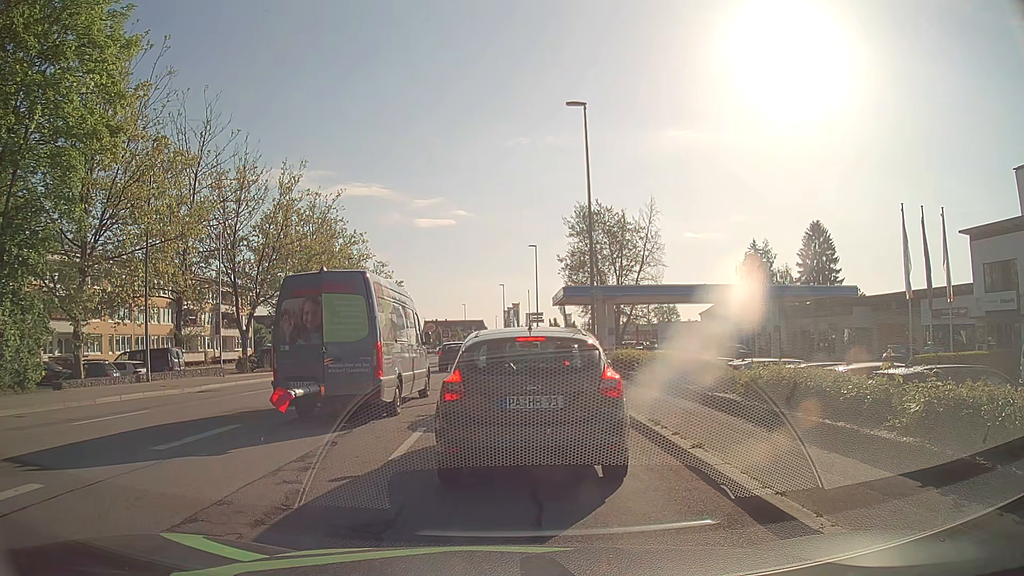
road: tertiary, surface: asphalt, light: Day
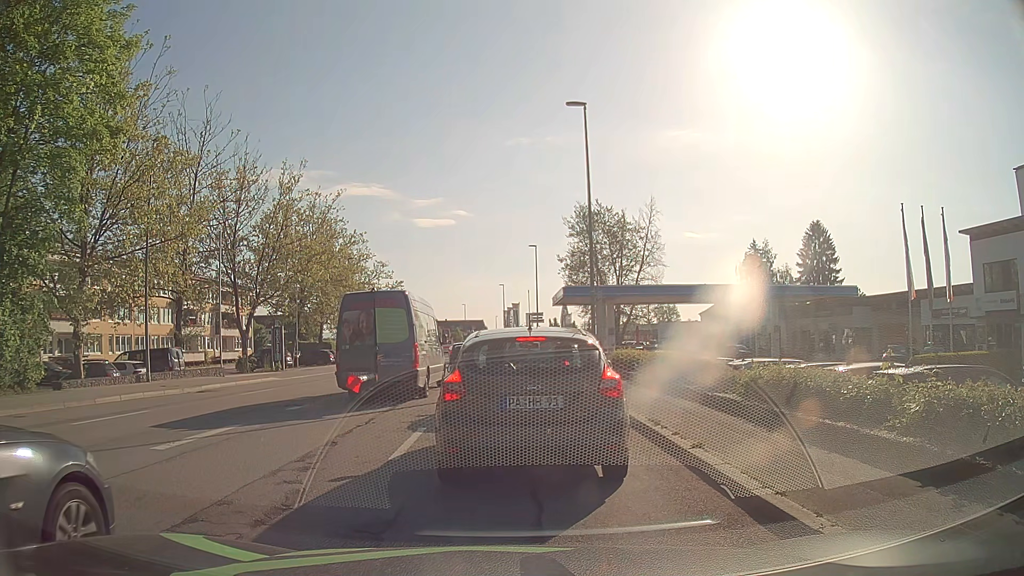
(0.0, 0.0) m; 0°
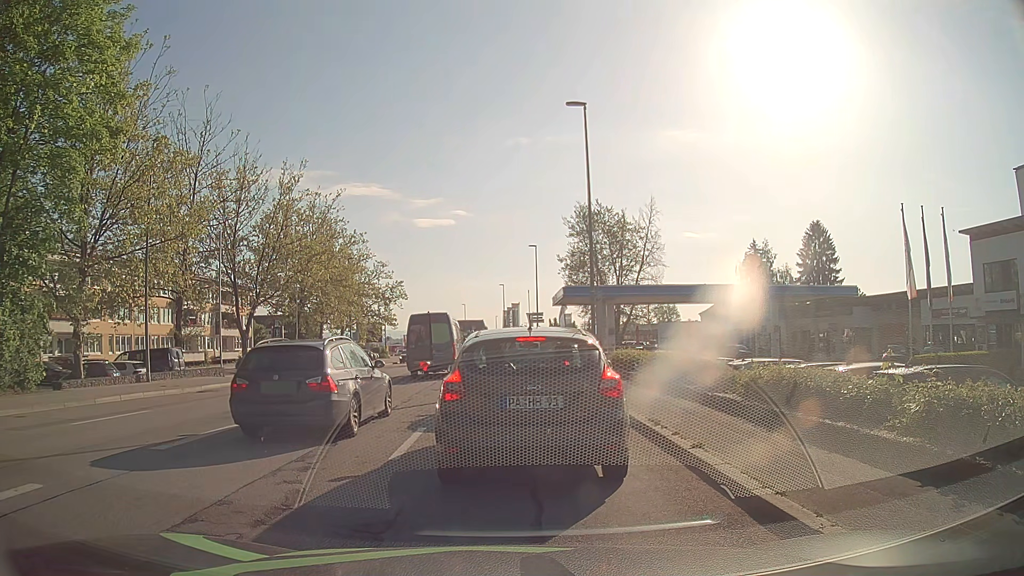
(0.0, 0.0) m; 0°
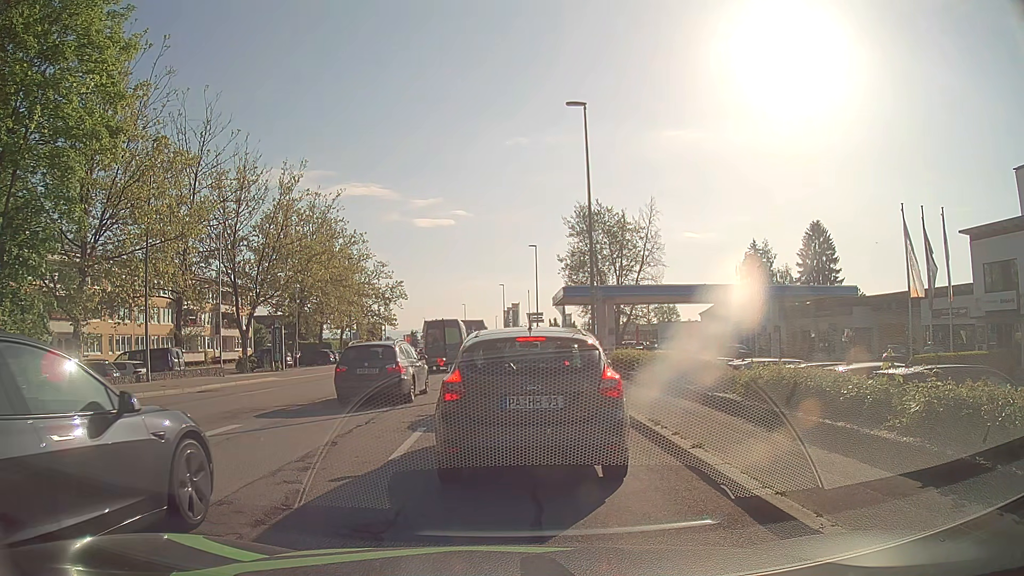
(0.0, 0.0) m; 0°
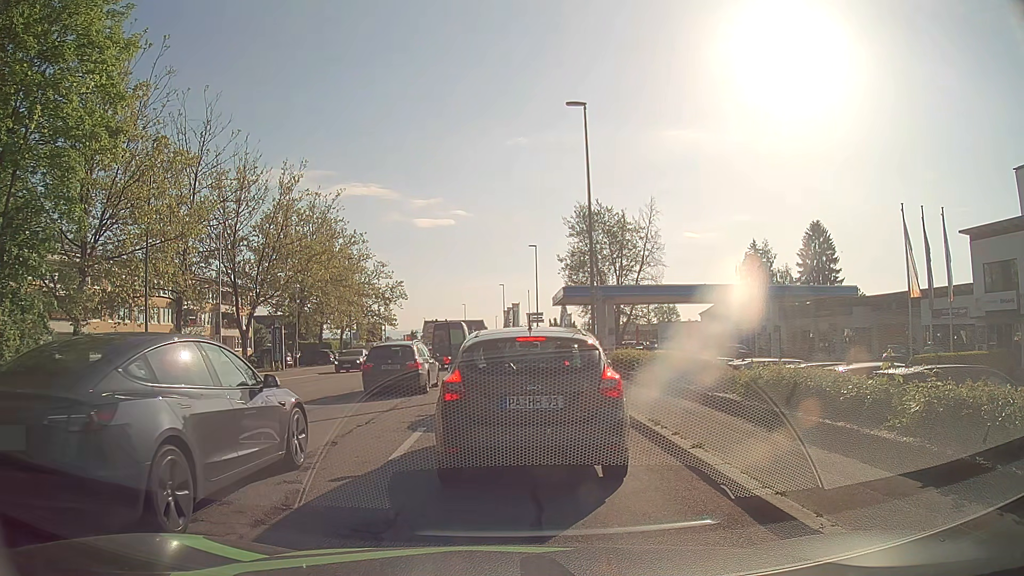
(0.0, 0.0) m; 0°
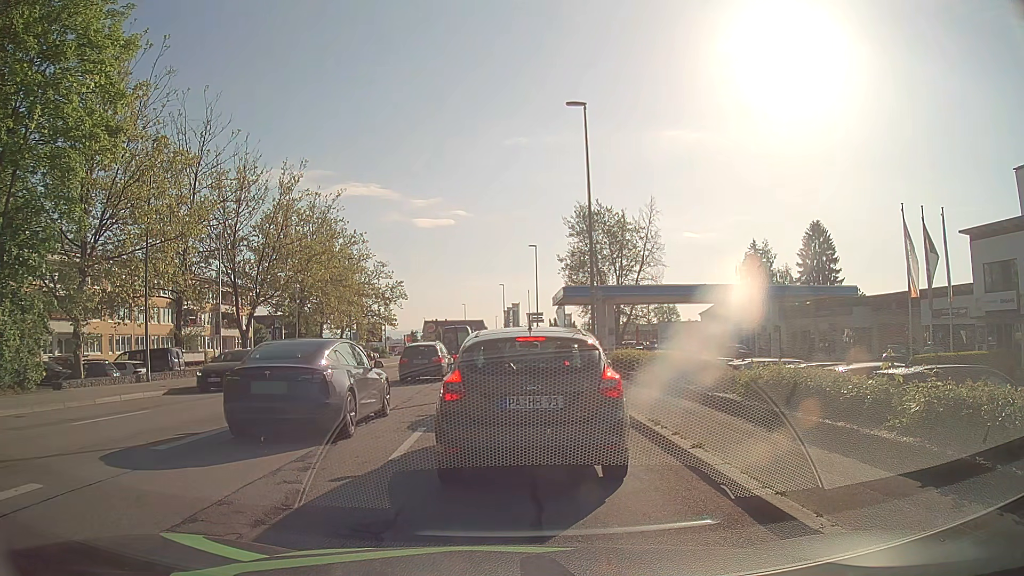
(0.0, 0.0) m; 0°
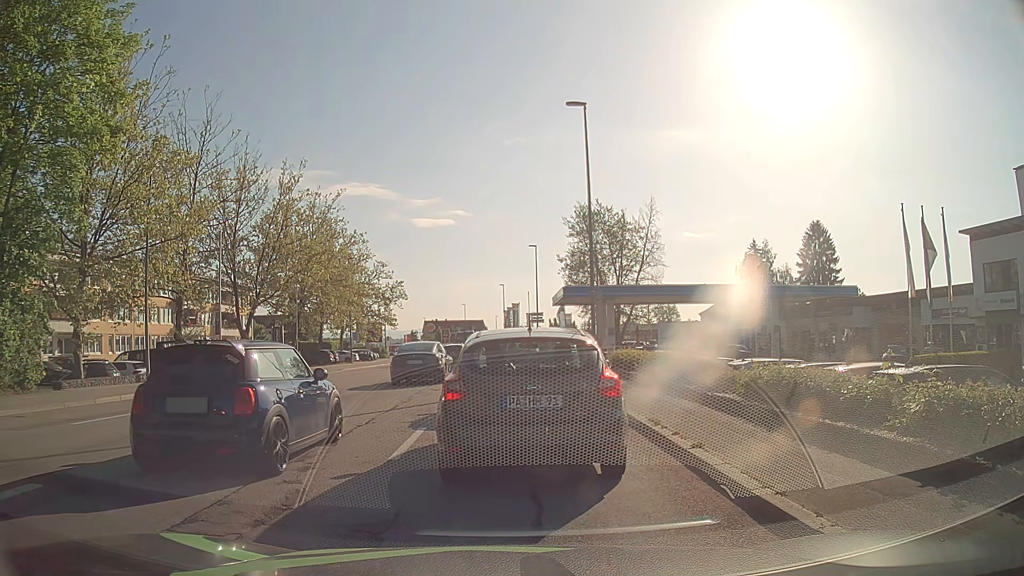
(0.0, 0.0) m; 0°
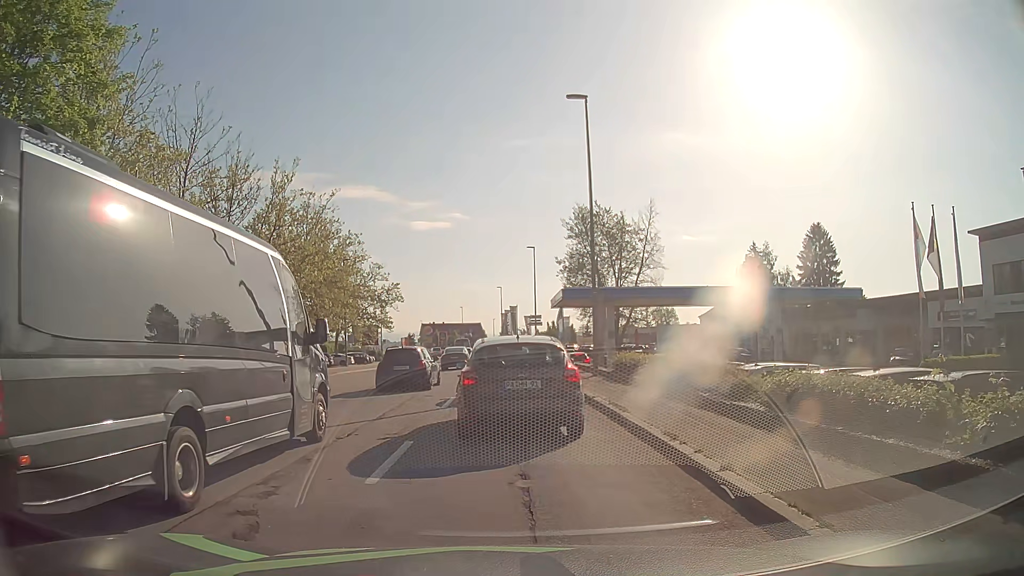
(0.0, +1.2) m; 0°
